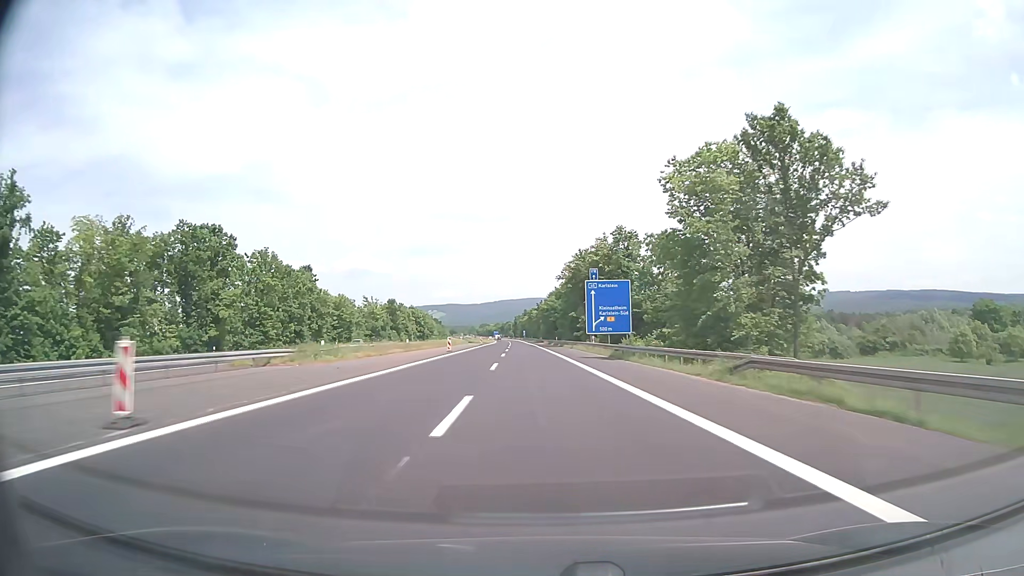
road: motorway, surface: asphalt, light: Day
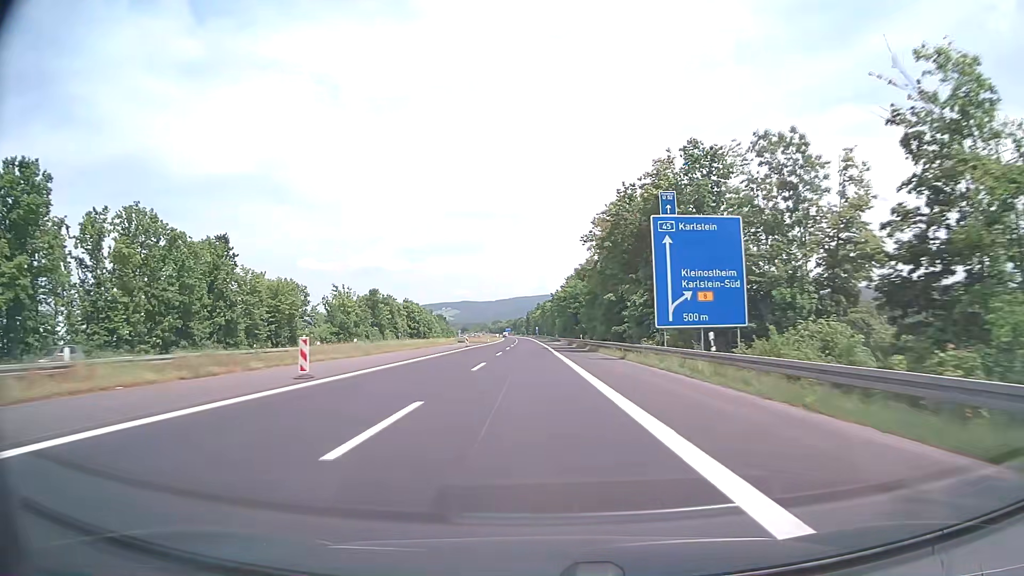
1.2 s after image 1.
(-0.3, +38.0) m; -1°
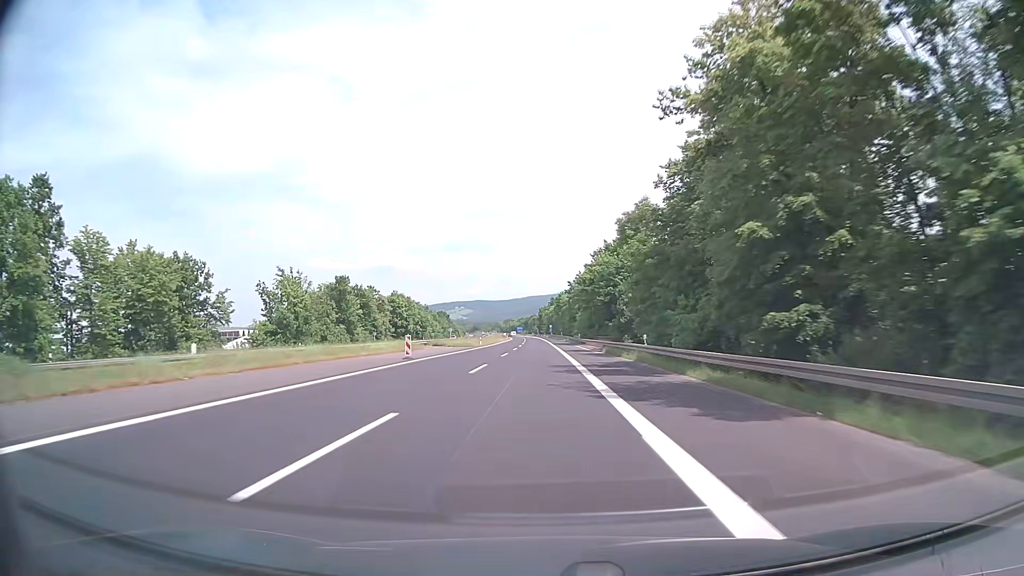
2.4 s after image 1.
(-0.5, +38.1) m; -1°
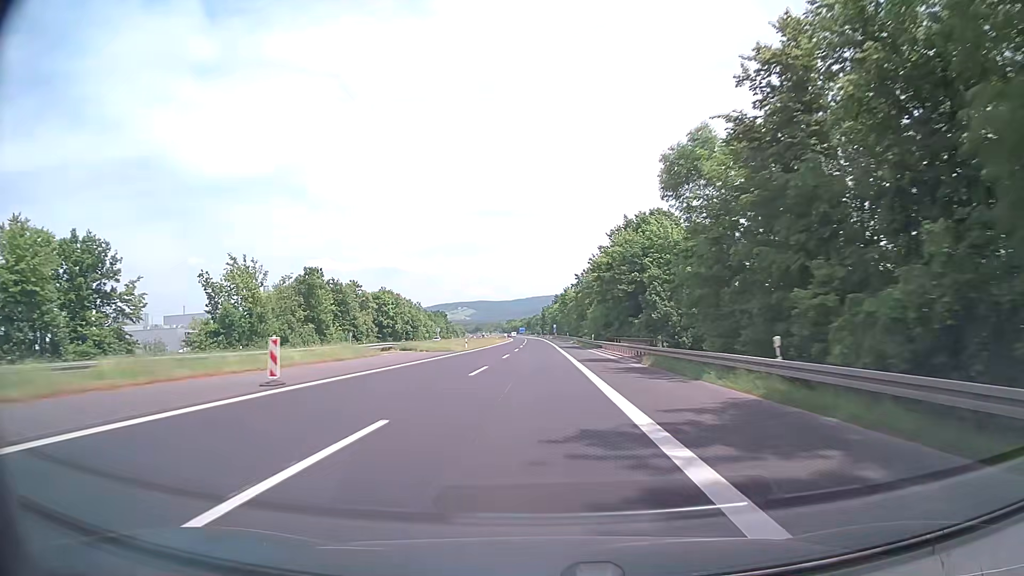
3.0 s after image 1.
(-0.1, +19.1) m; 0°
(0, +10) (0, +20) (0, +30) (0, +40) (0, +50) (0, +60) (0, +70) (-1, +80) (-1, +90) (-1, +100) m
